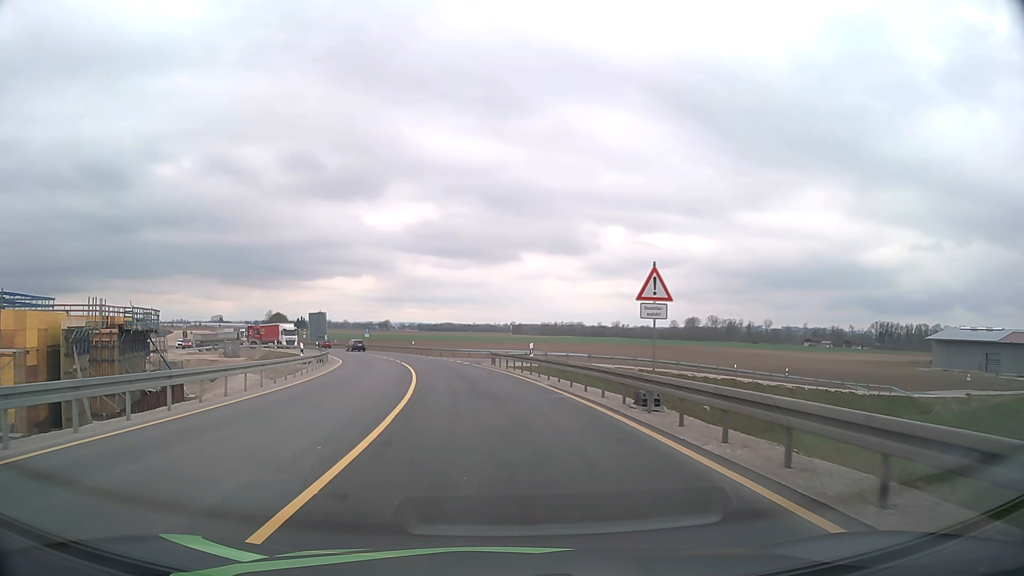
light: Day
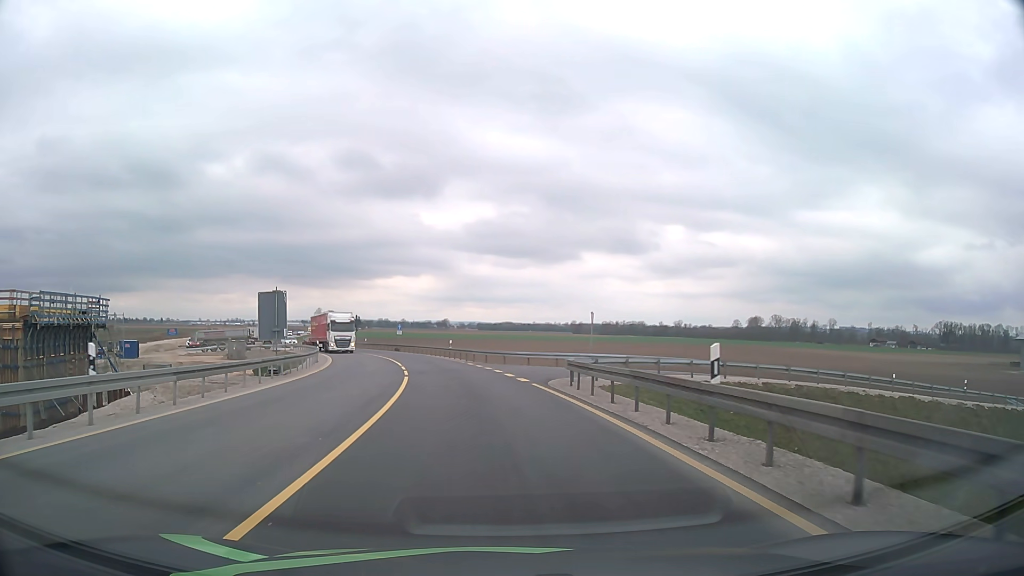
(-0.8, +19.7) m; -5°
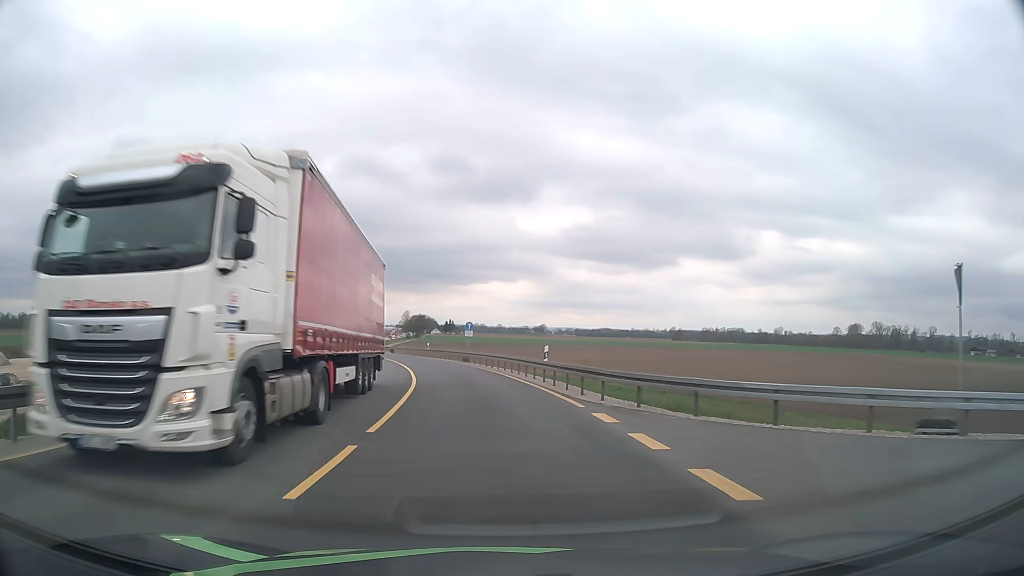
(-1.8, +25.6) m; -8°
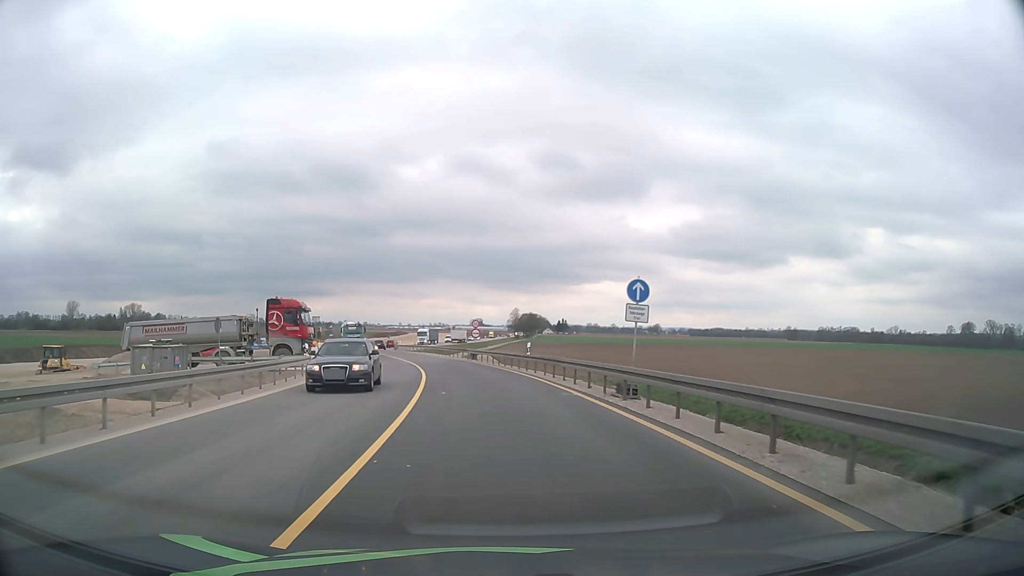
(-3.0, +32.6) m; -10°
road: unclassified
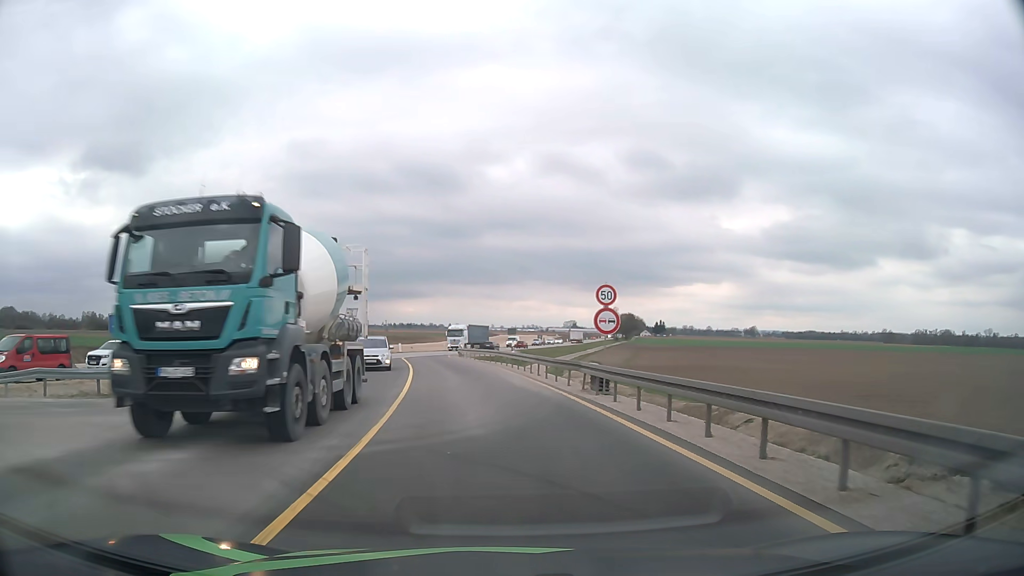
(-2.1, +31.8) m; -8°
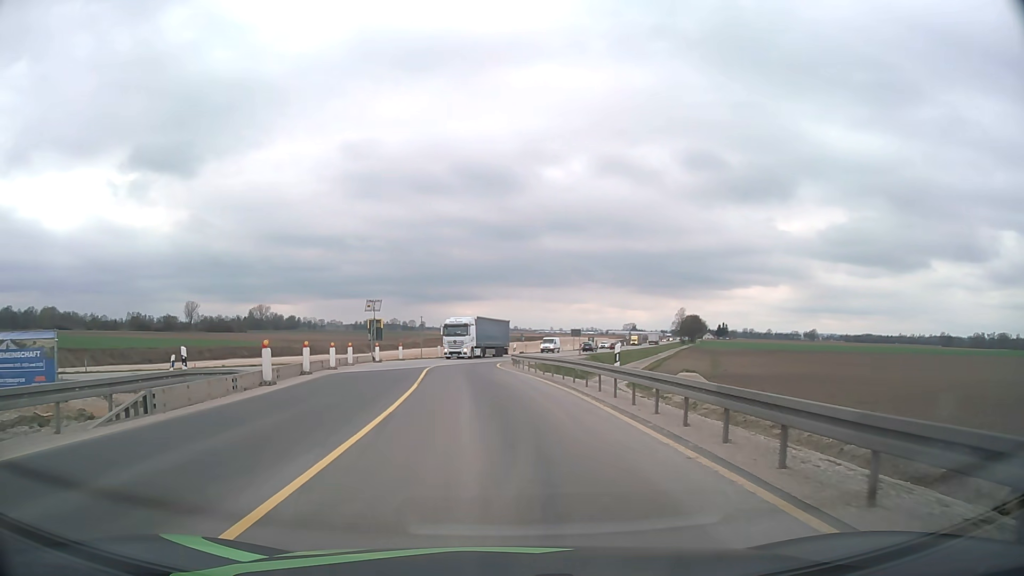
(-0.8, +18.4) m; -5°
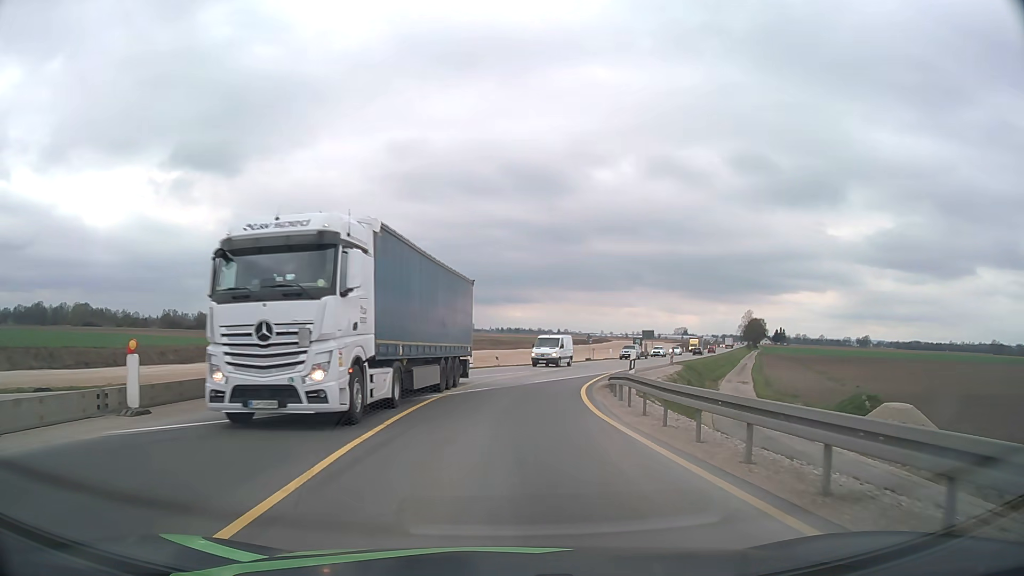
(-1.2, +25.1) m; -4°
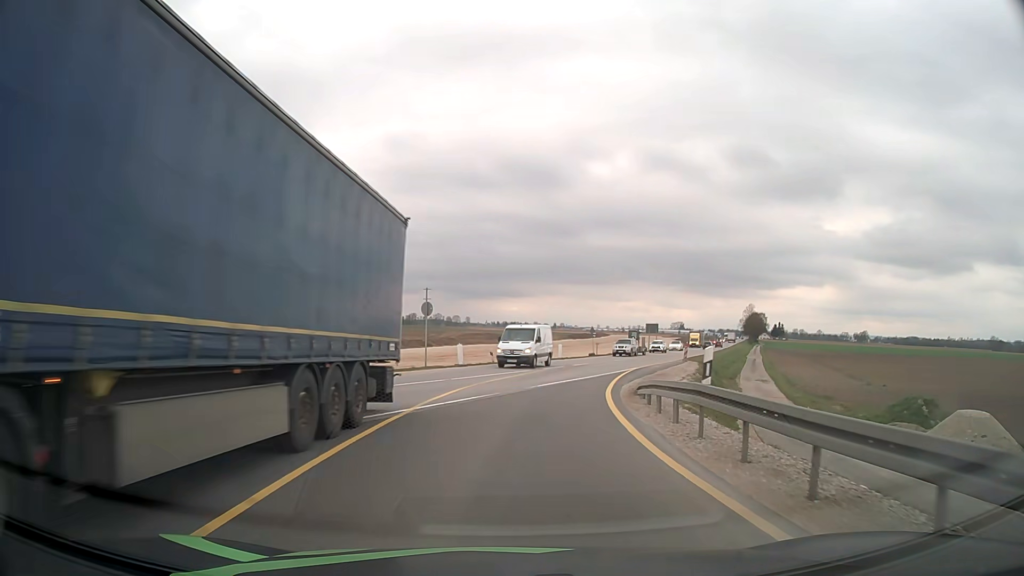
(0.0, +6.3) m; 0°
(0, +10) (+1, +20) (+3, +30) (+6, +39) (+9, +49) (+13, +58) (+16, +68) (+20, +77) (+23, +86) (+27, +96) m
